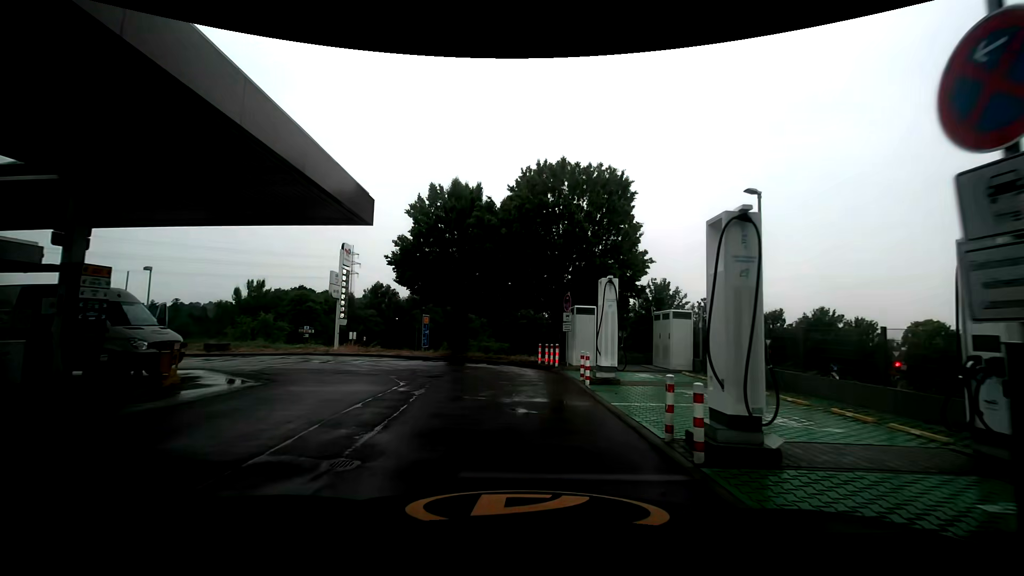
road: service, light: Day
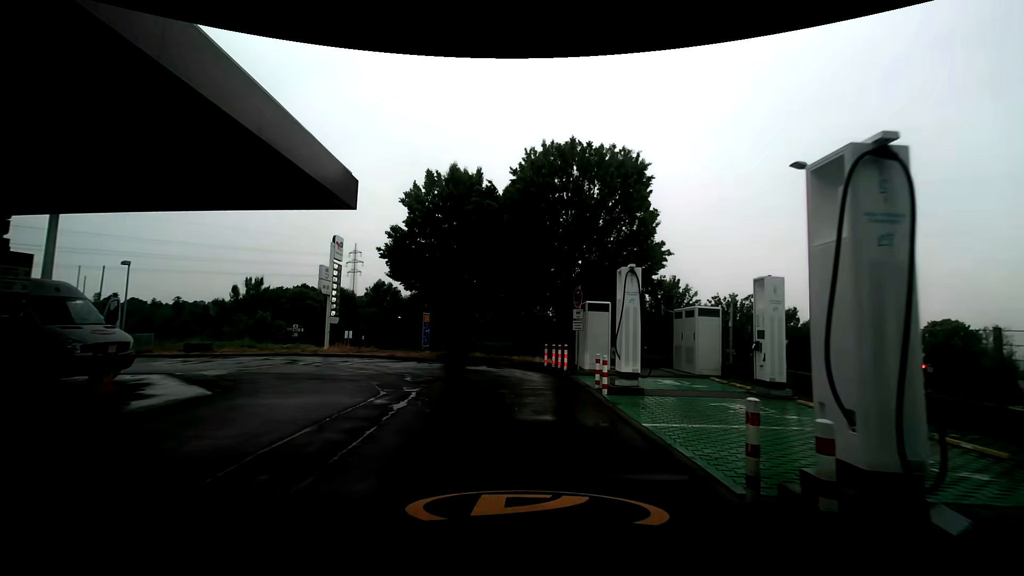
(0.0, +2.1) m; -2°
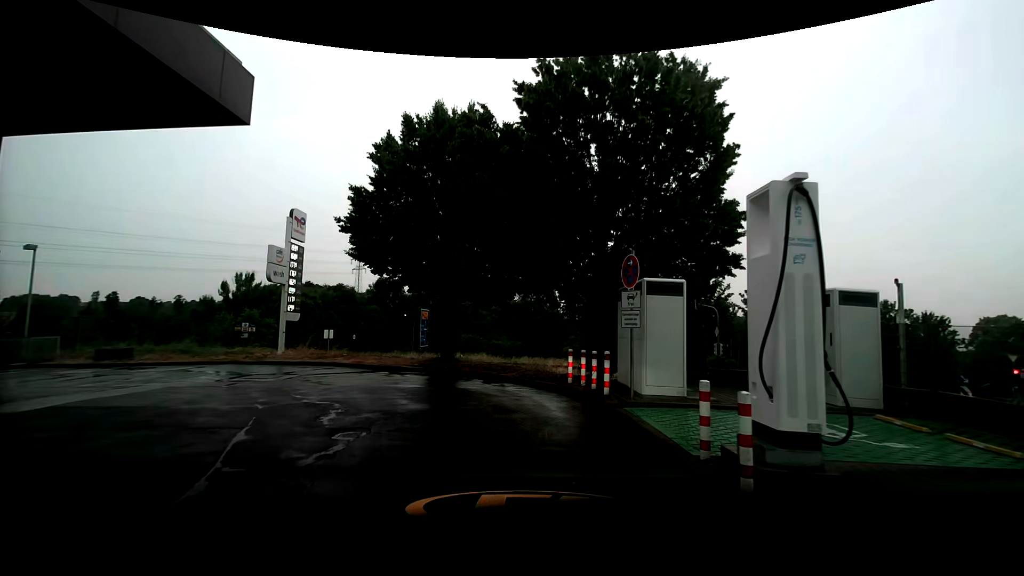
(+0.2, +6.2) m; 0°
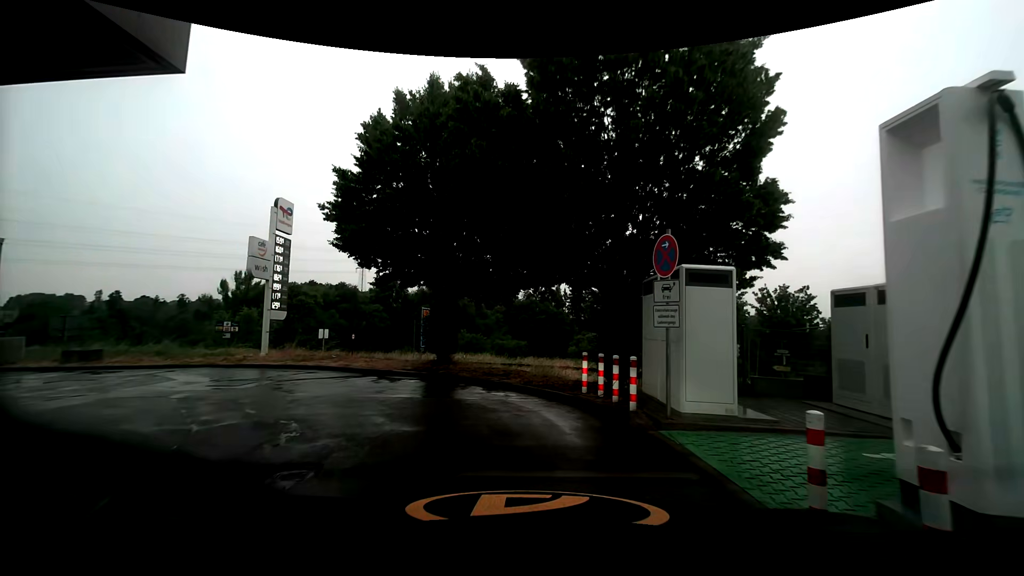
(0.0, +1.8) m; 0°
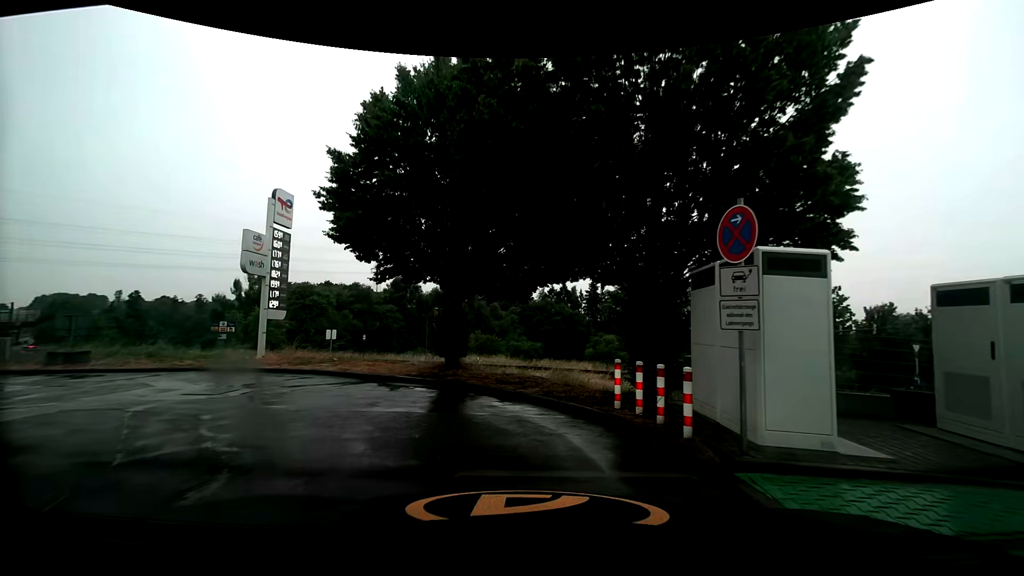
(0.0, +1.7) m; -2°
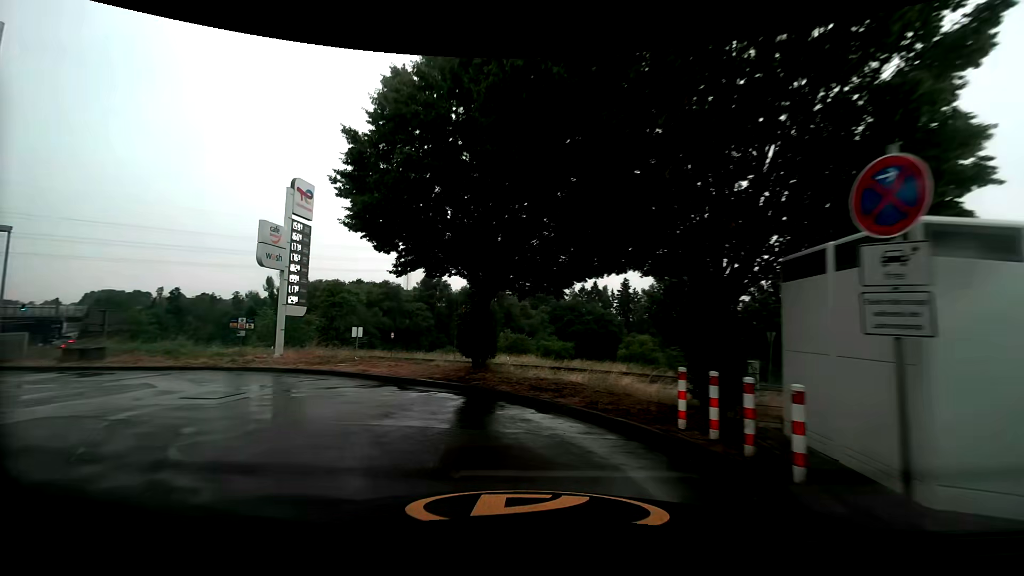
(0.0, +1.5) m; -3°
